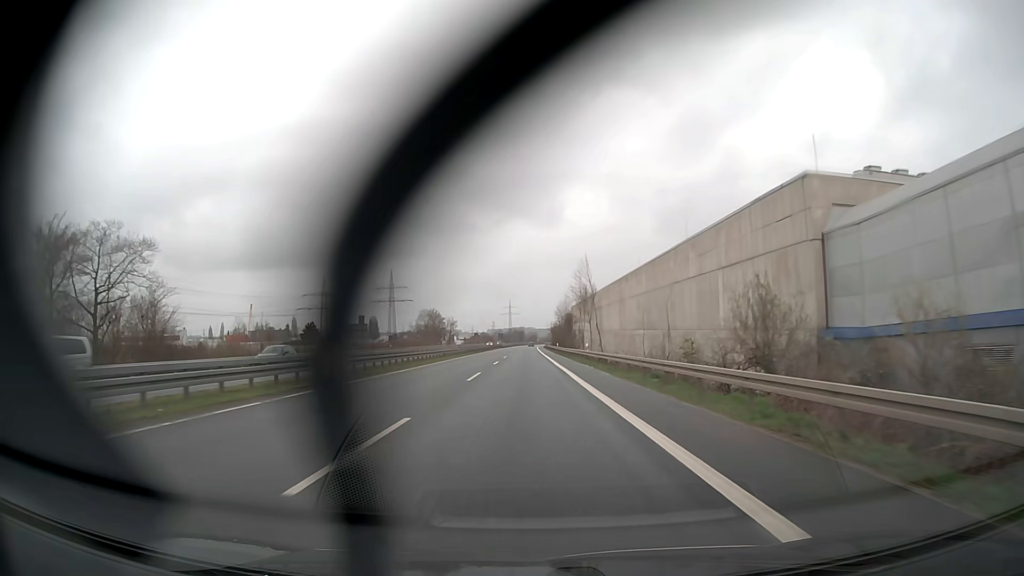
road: trunk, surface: asphalt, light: Day
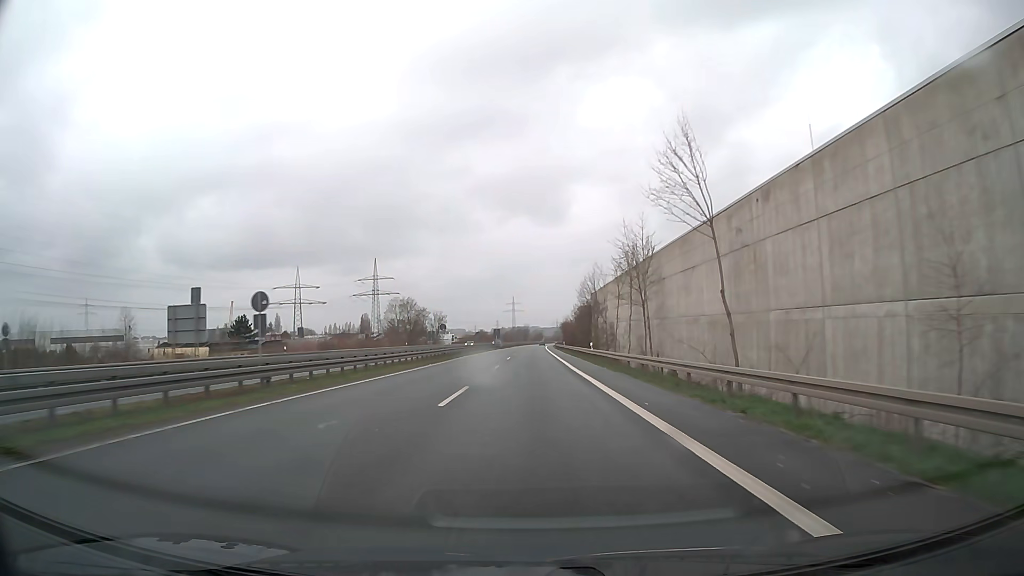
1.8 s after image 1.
(-0.2, +46.1) m; 0°
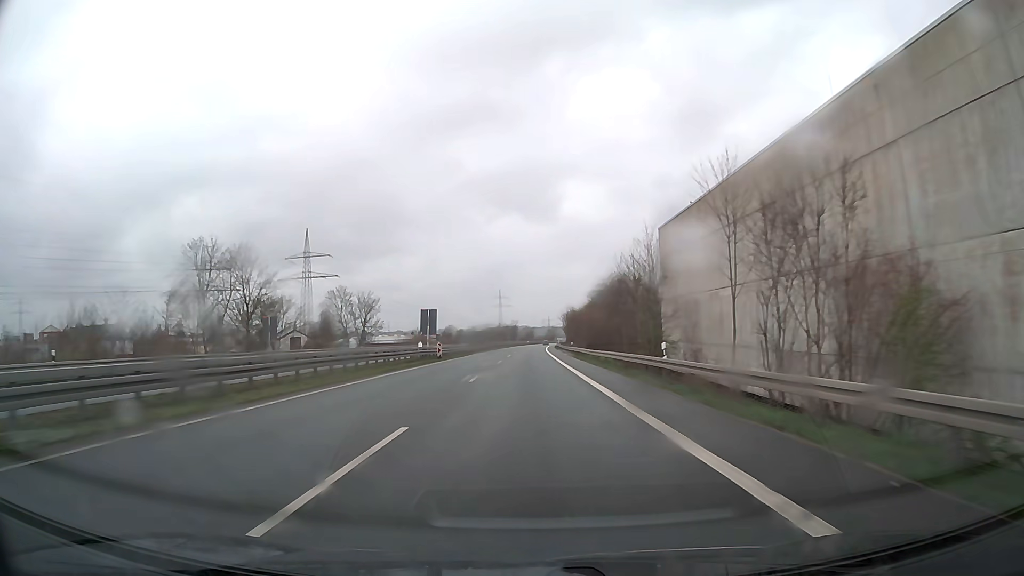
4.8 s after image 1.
(+0.6, +81.7) m; +1°
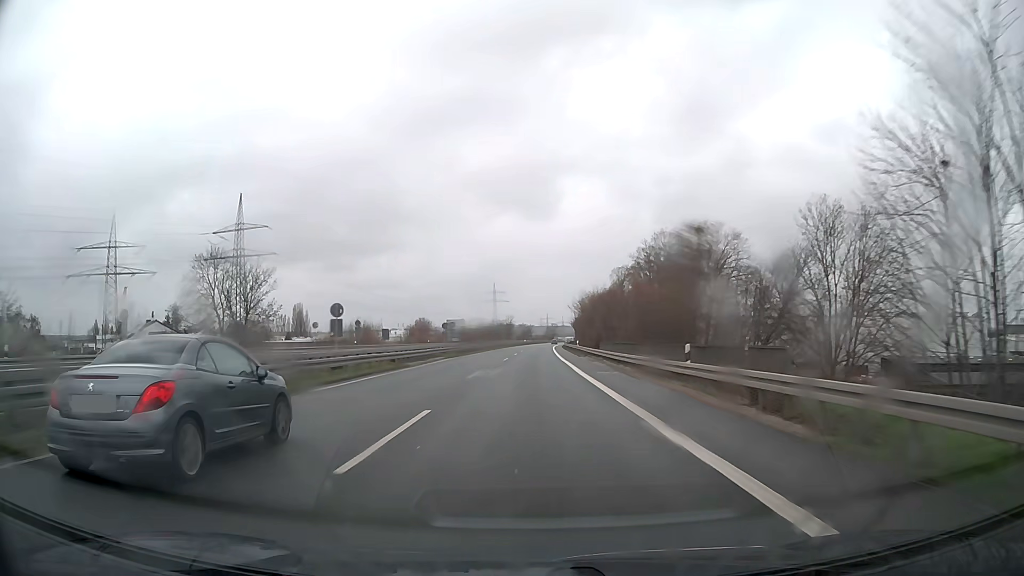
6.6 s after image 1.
(0.0, +51.9) m; 0°
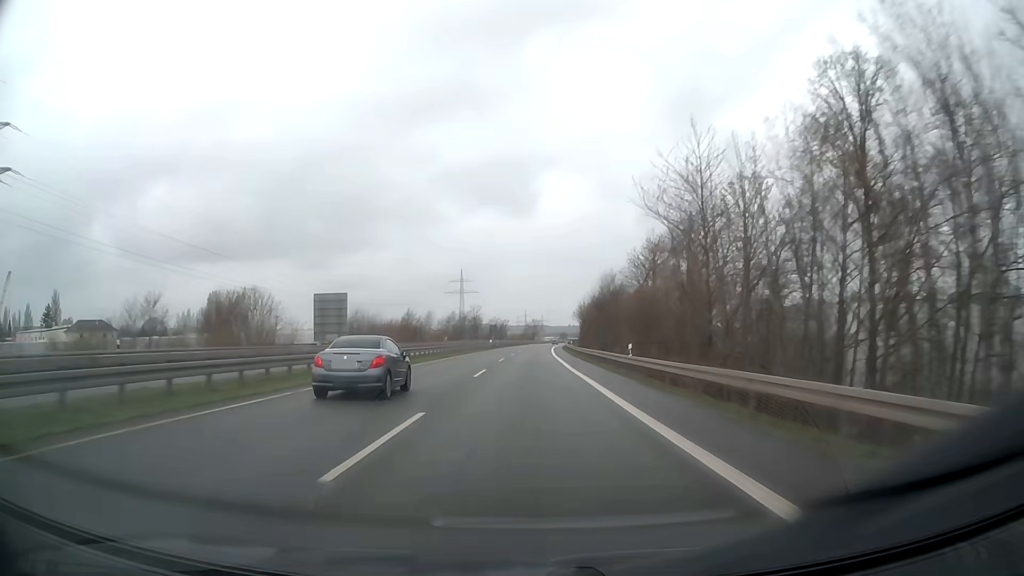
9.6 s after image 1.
(+1.4, +90.7) m; +2°
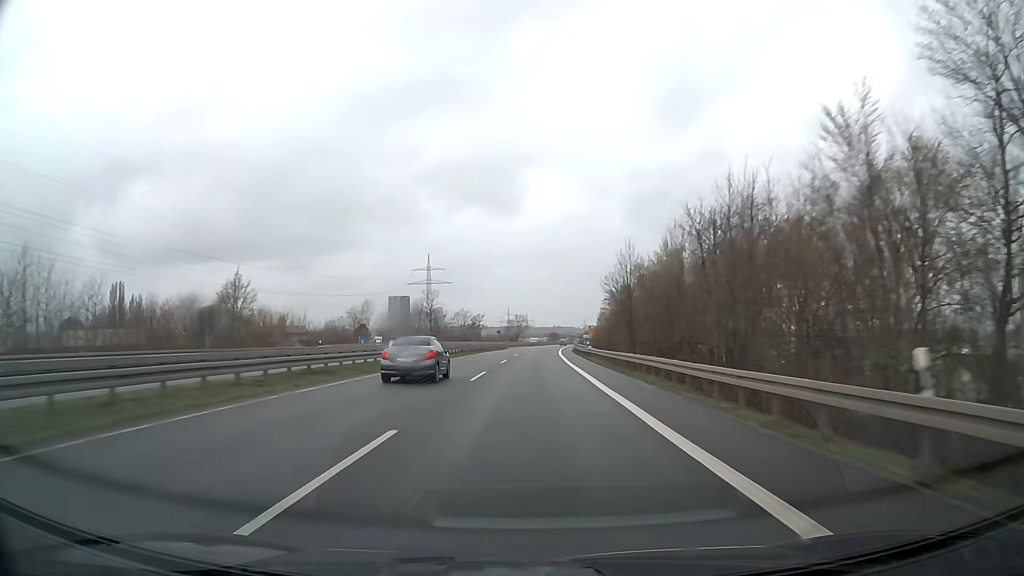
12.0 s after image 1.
(+0.6, +74.6) m; +1°
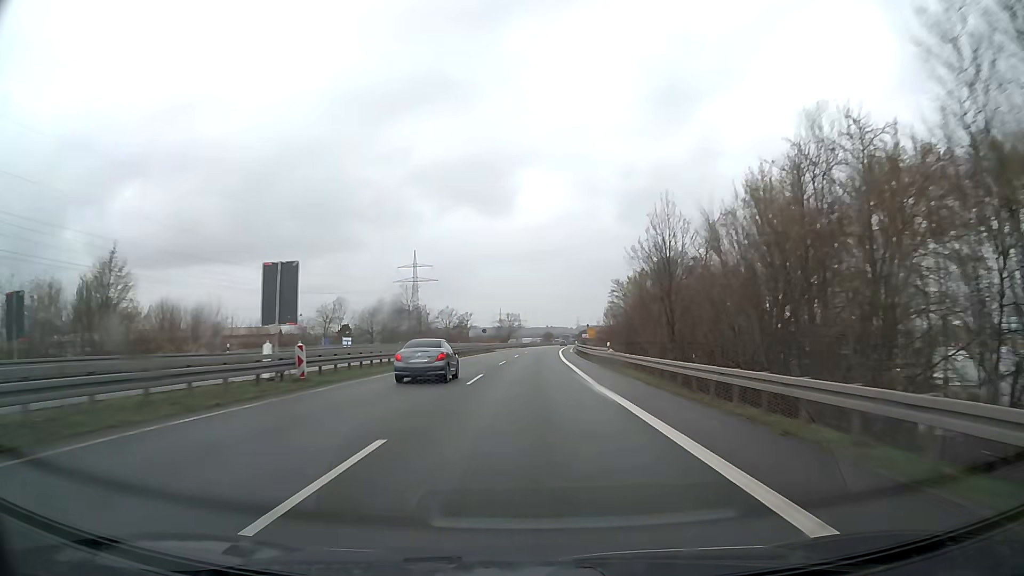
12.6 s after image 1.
(+0.1, +18.8) m; +1°
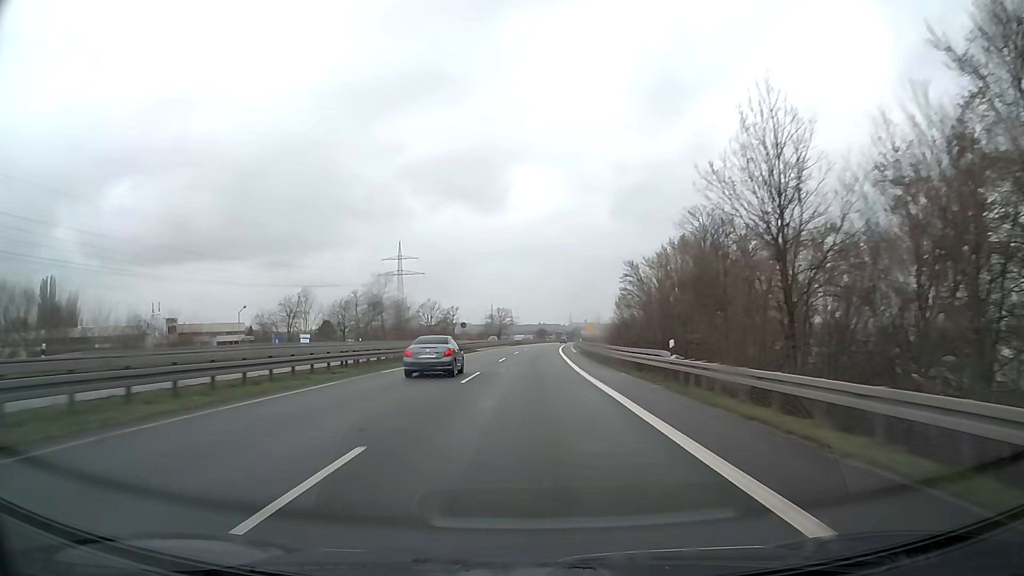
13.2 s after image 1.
(+0.1, +18.8) m; 0°
(0, +10) (0, +20) (0, +30) (+1, +40) (+1, +50) (+1, +60) (+2, +70) (+2, +80) (+3, +90) (+3, +100) m
